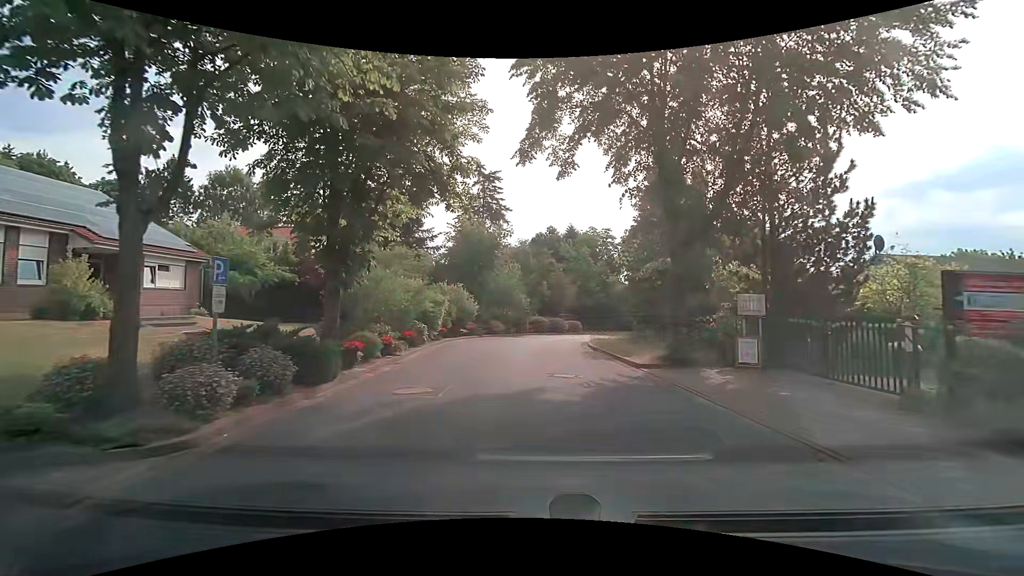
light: Day
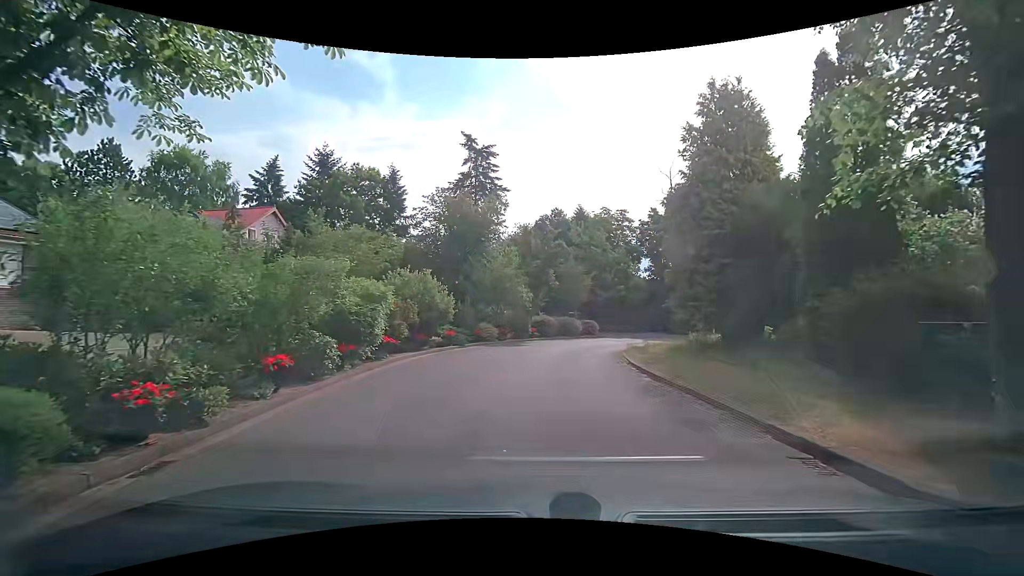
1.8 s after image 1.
(0.0, +9.3) m; -1°
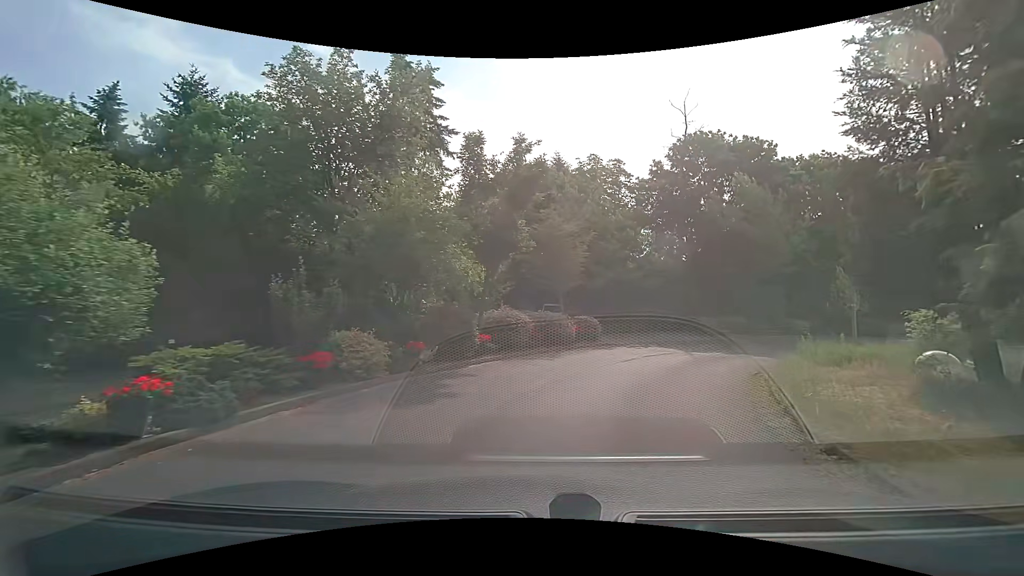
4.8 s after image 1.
(+0.3, +15.0) m; +3°
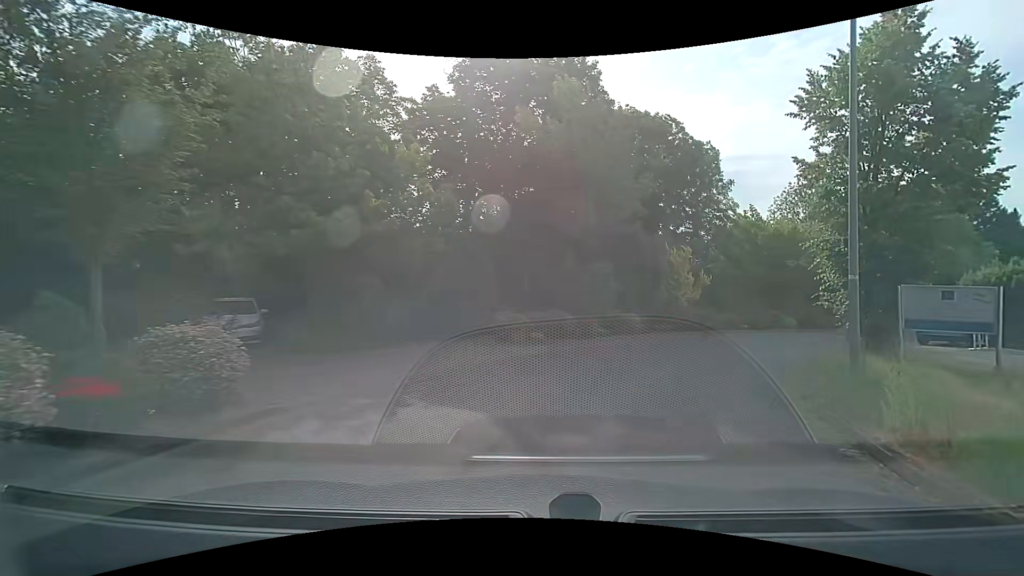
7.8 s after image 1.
(+2.7, +13.6) m; +23°
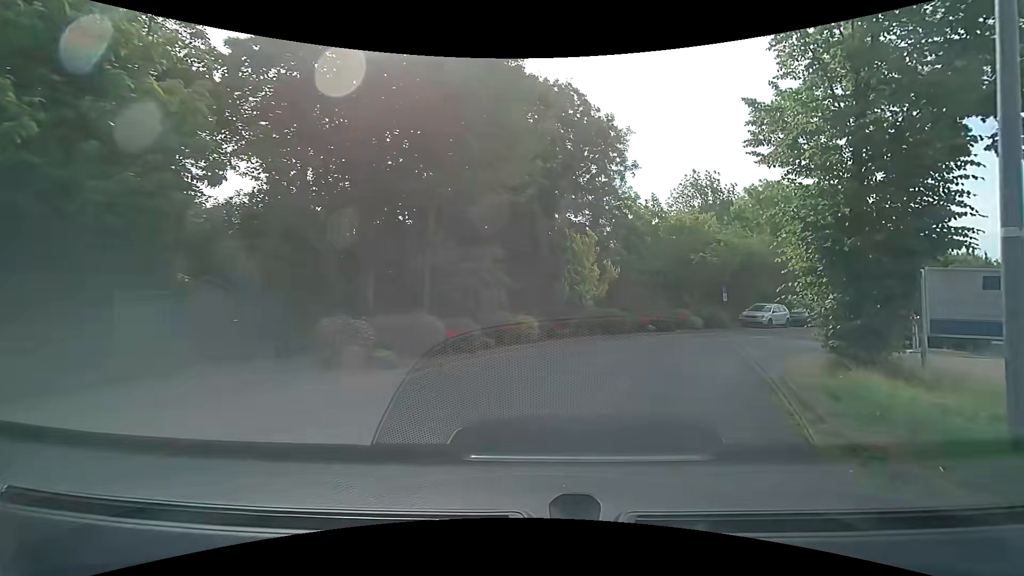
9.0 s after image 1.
(+0.8, +5.4) m; +14°
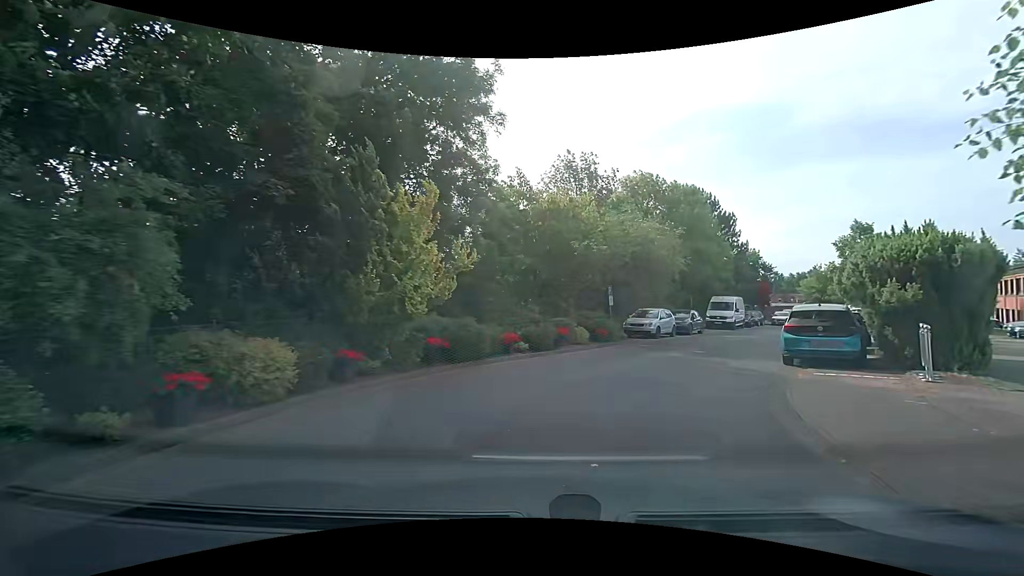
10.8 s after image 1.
(+1.1, +8.1) m; +15°
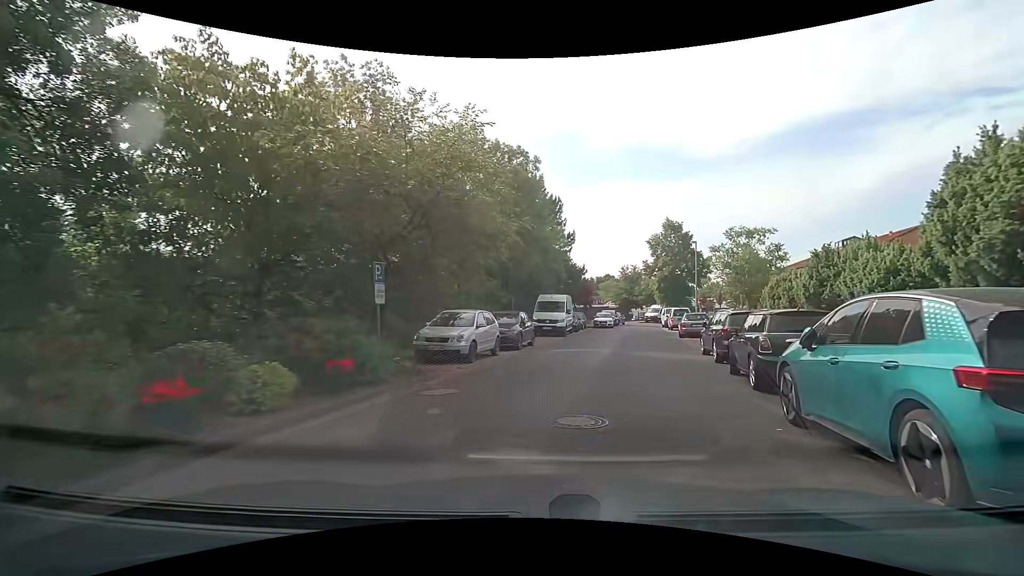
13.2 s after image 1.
(+2.0, +11.1) m; +20°
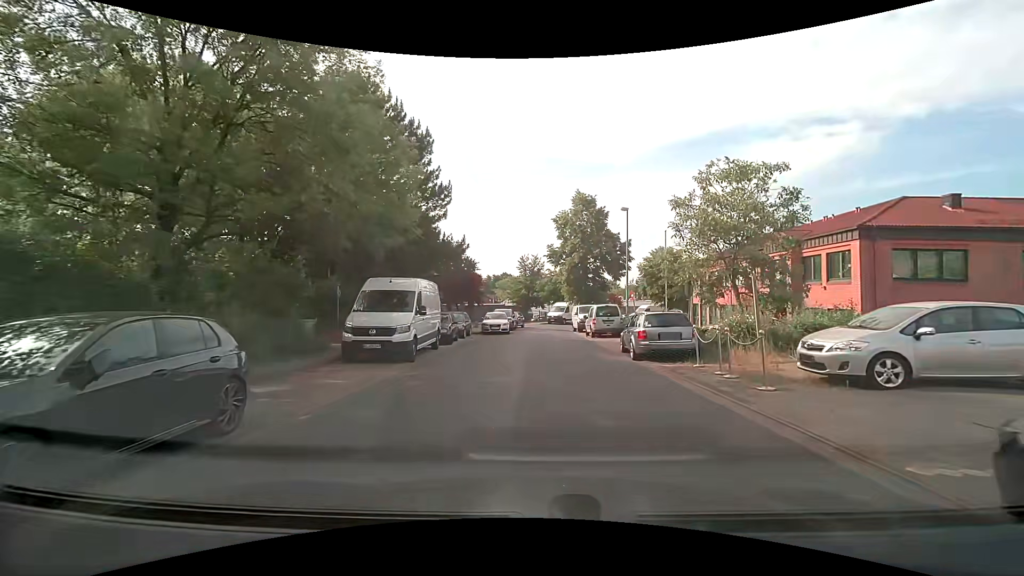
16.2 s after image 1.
(+2.1, +14.9) m; +12°
(0, +10) (0, +20) (+1, +30) (+1, +40) (+3, +50) (+7, +59) (+13, +66) (+22, +70) (+32, +72) (+42, +71) m
